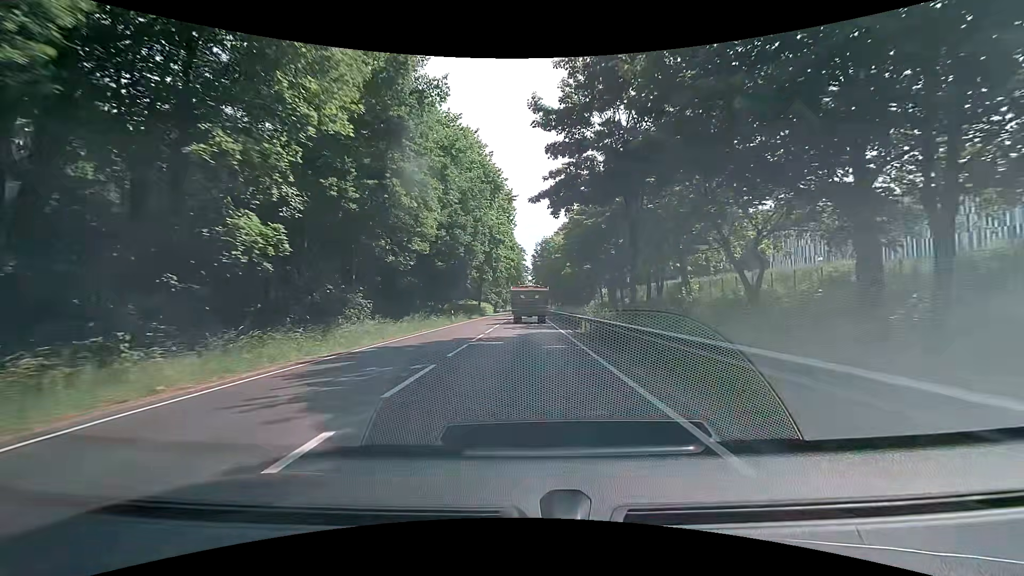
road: primary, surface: asphalt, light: Day
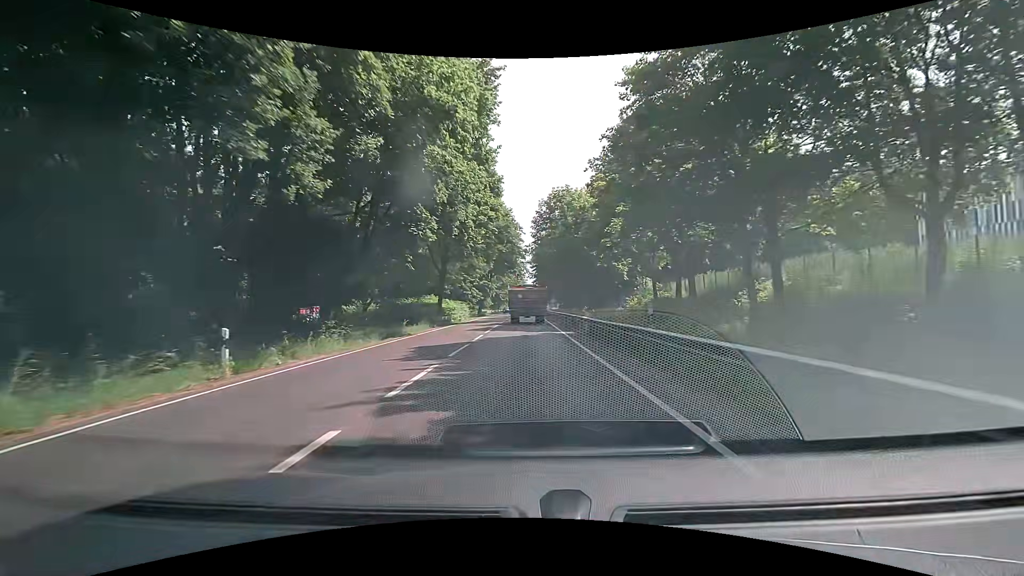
(+0.1, +35.9) m; 0°
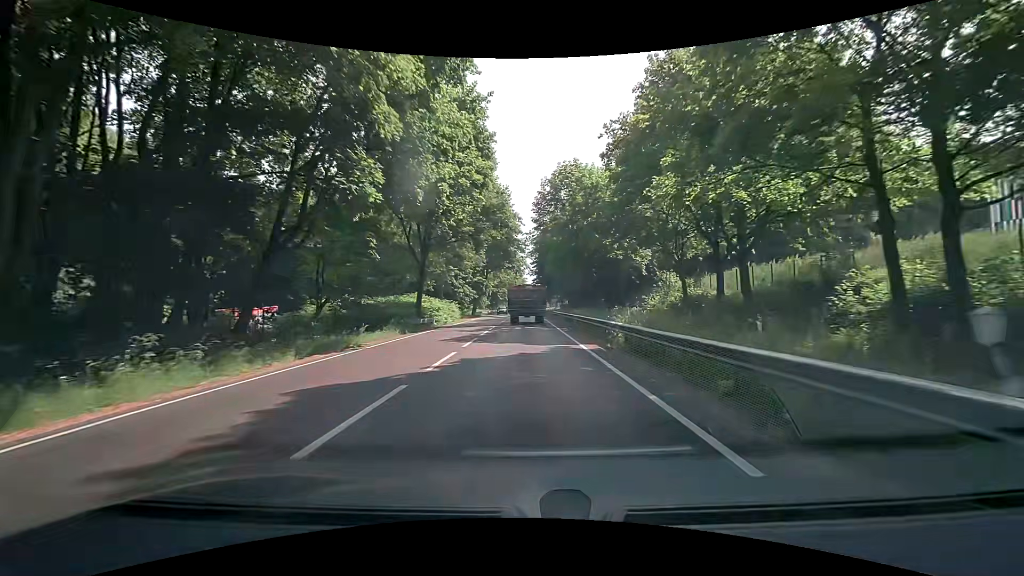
(0.0, +8.9) m; 0°
(0, +10) (0, +20) (0, +30) (0, +40) (0, +50) (+1, +60) (+1, +70) (+1, +80) (+1, +90) (+1, +100) m
